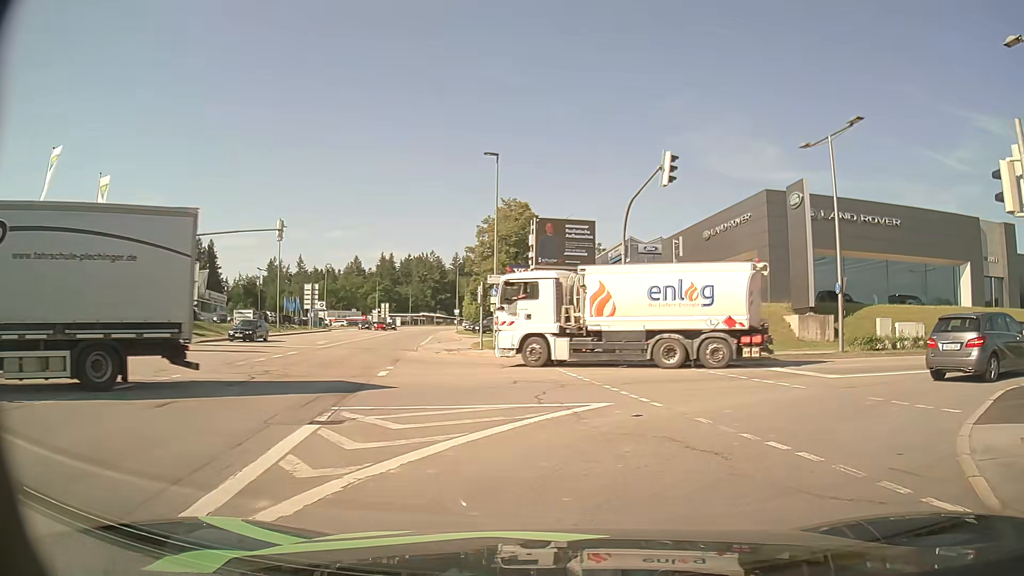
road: tertiary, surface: asphalt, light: Day
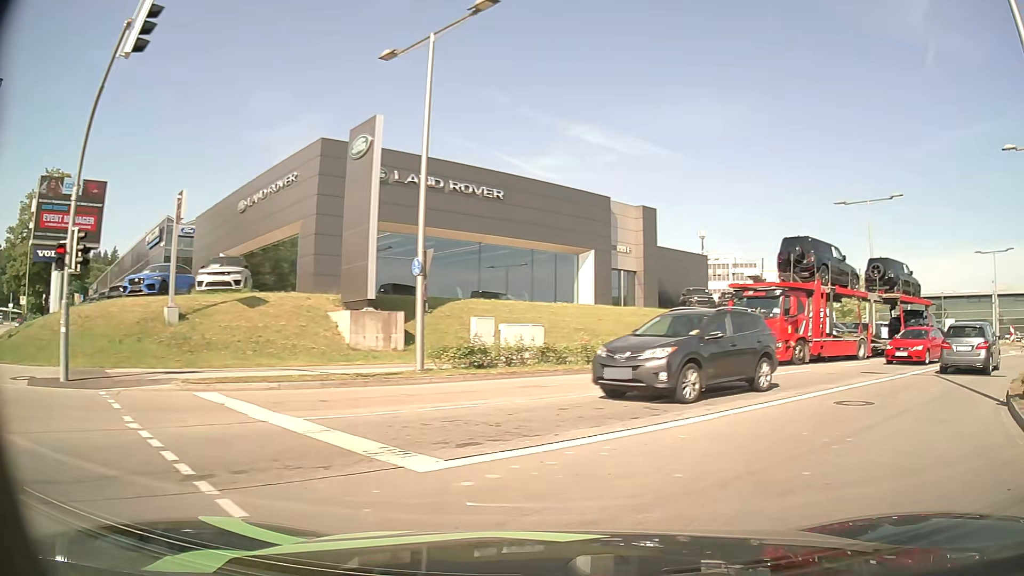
(+3.1, +10.5) m; +37°
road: secondary
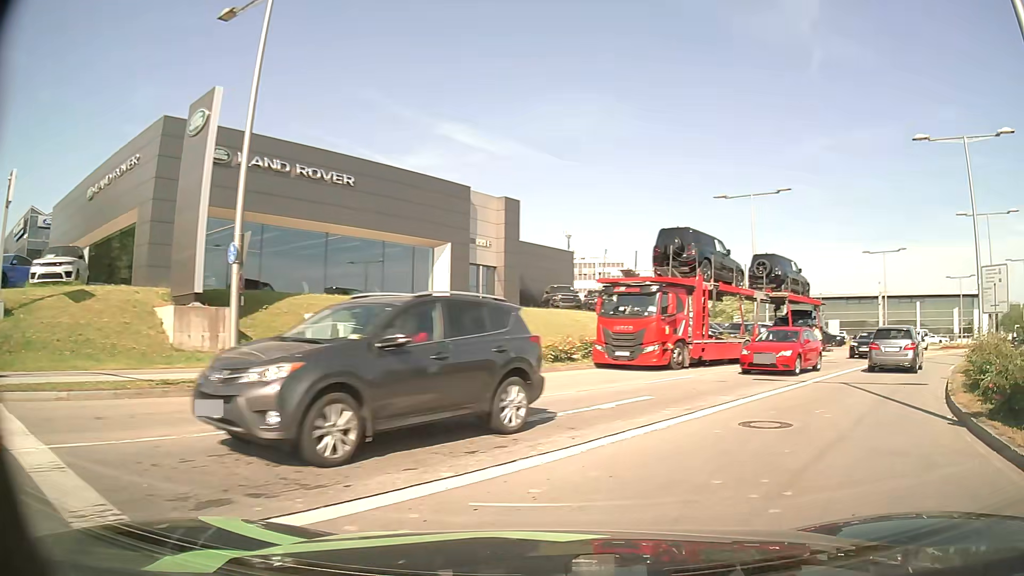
(+0.3, +2.8) m; +11°
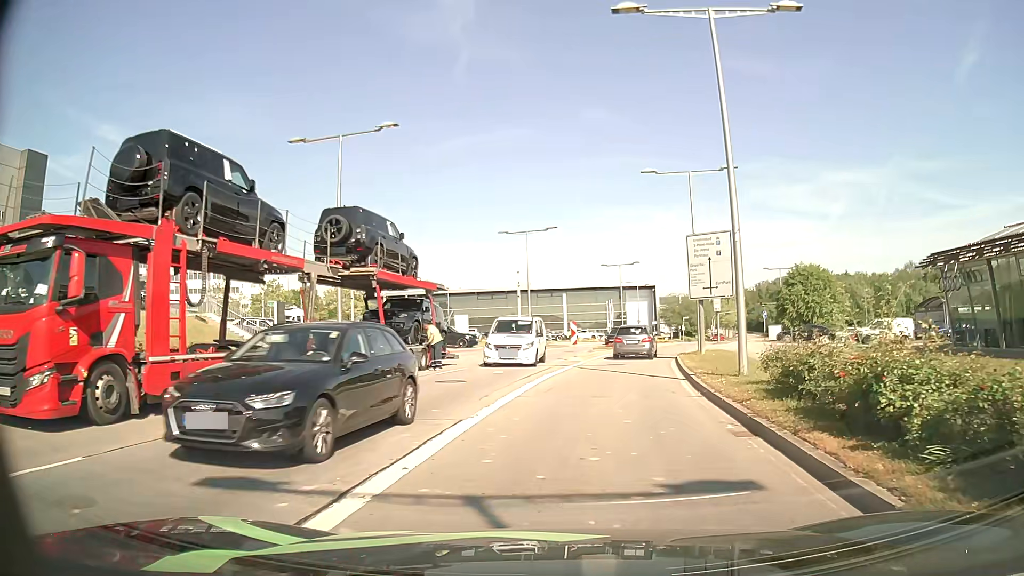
(+4.6, +11.5) m; +33°
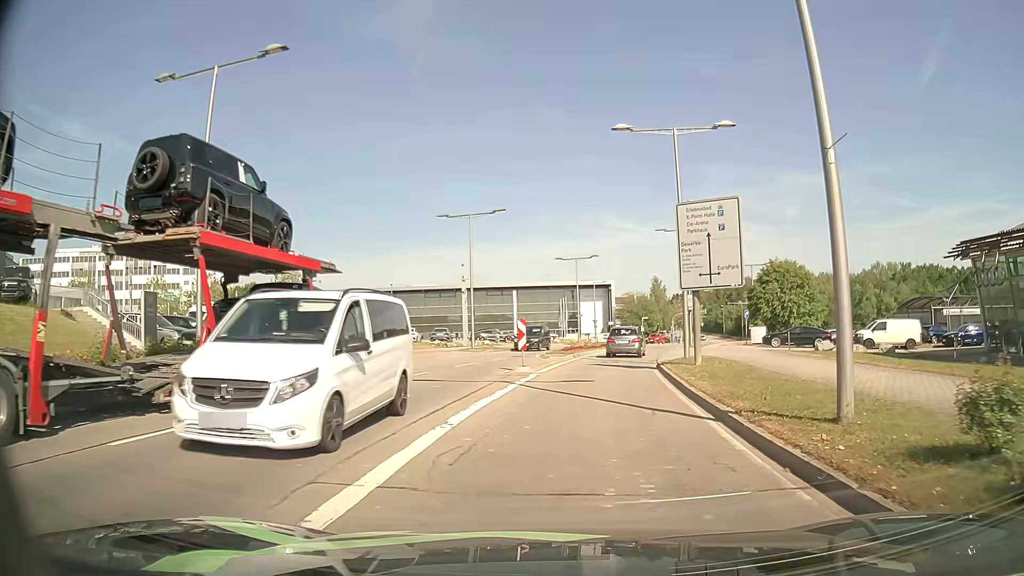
(+0.2, +7.9) m; +4°
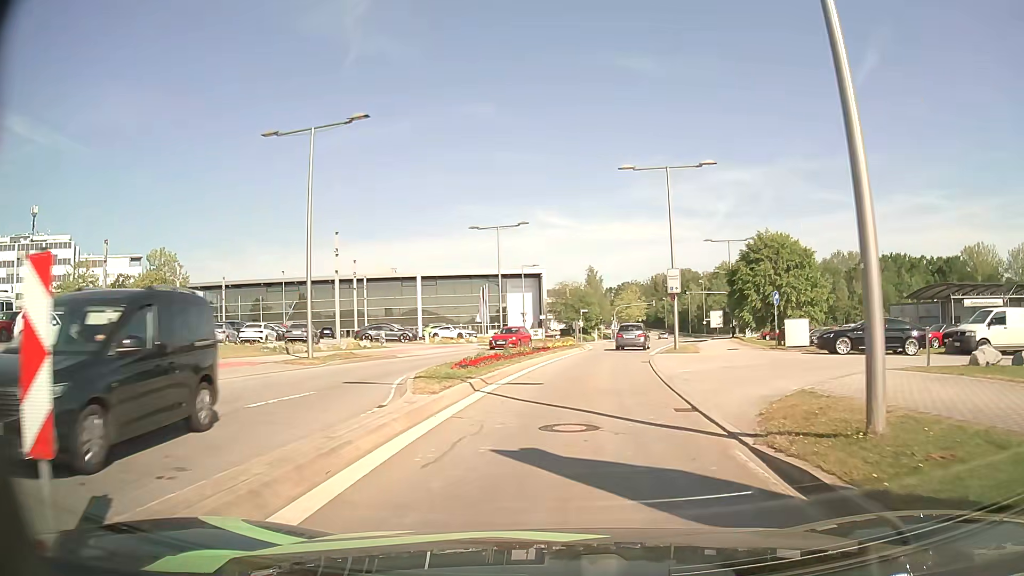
(+1.3, +19.7) m; +7°
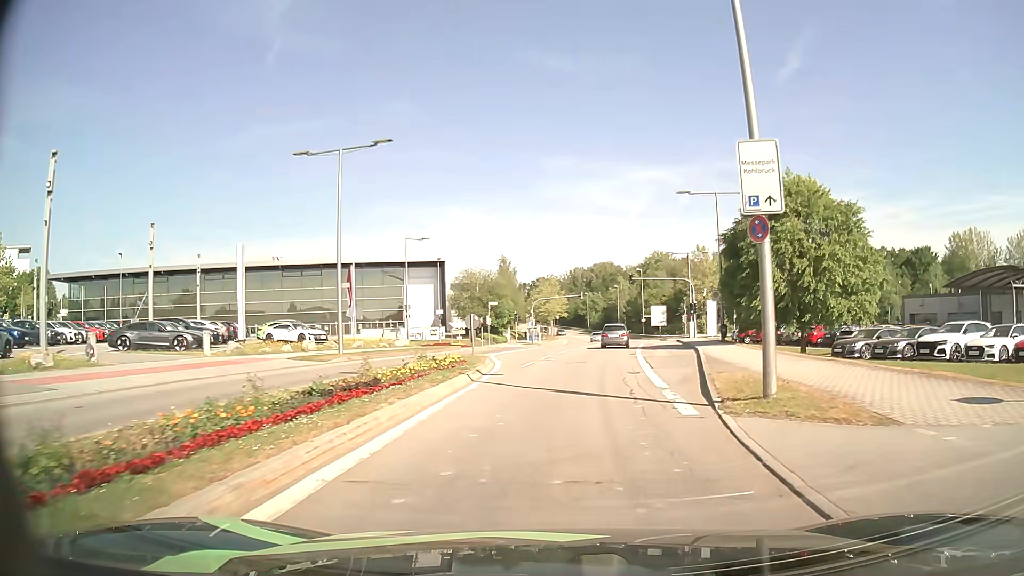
(+1.2, +23.1) m; +7°
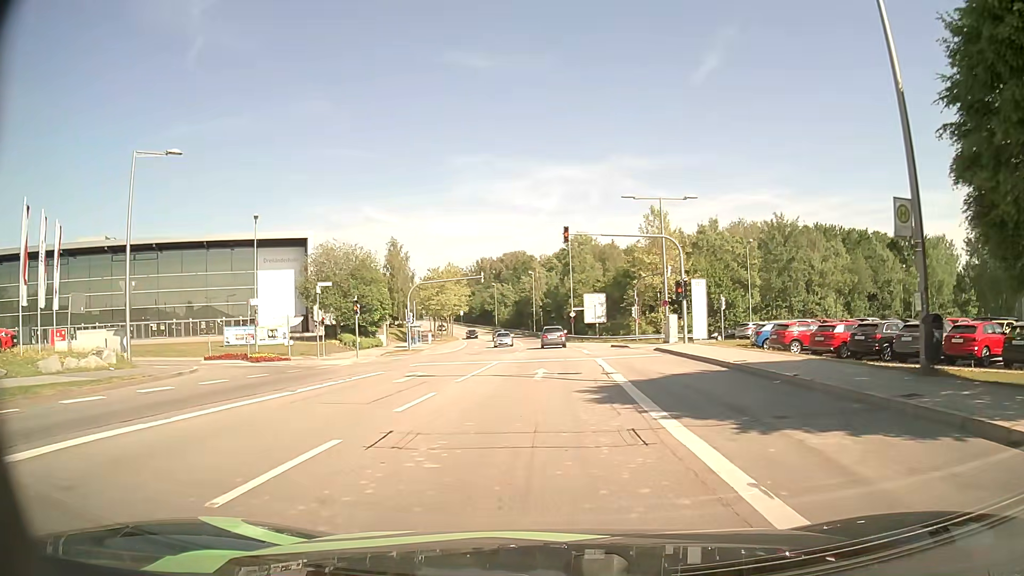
(+2.1, +29.8) m; +7°
(0, +10) (0, +20) (0, +30) (0, +40) (0, +50) (0, +60) (-1, +70) (-1, +80) (-2, +90) (-3, +100) m
